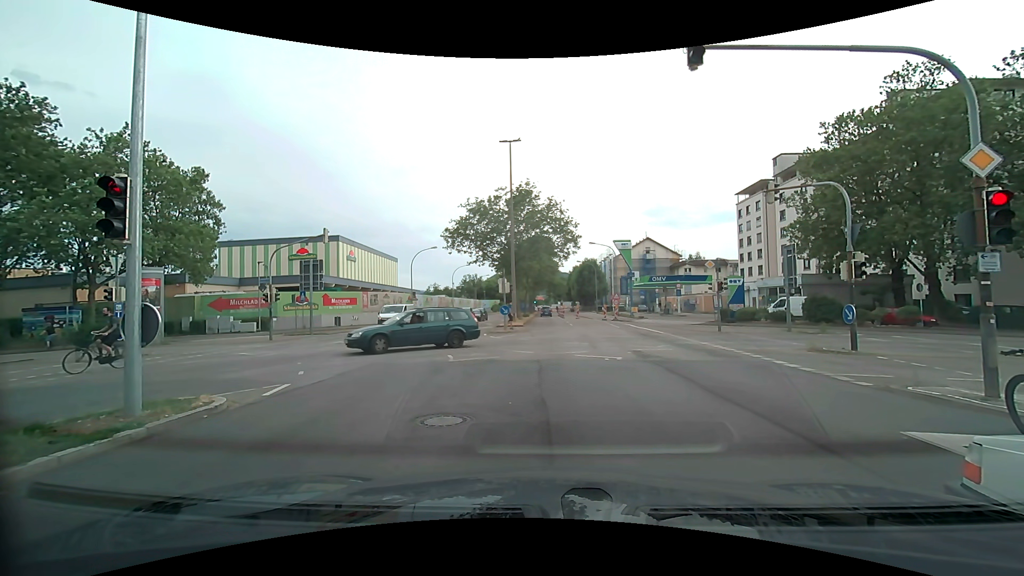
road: secondary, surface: asphalt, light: Day
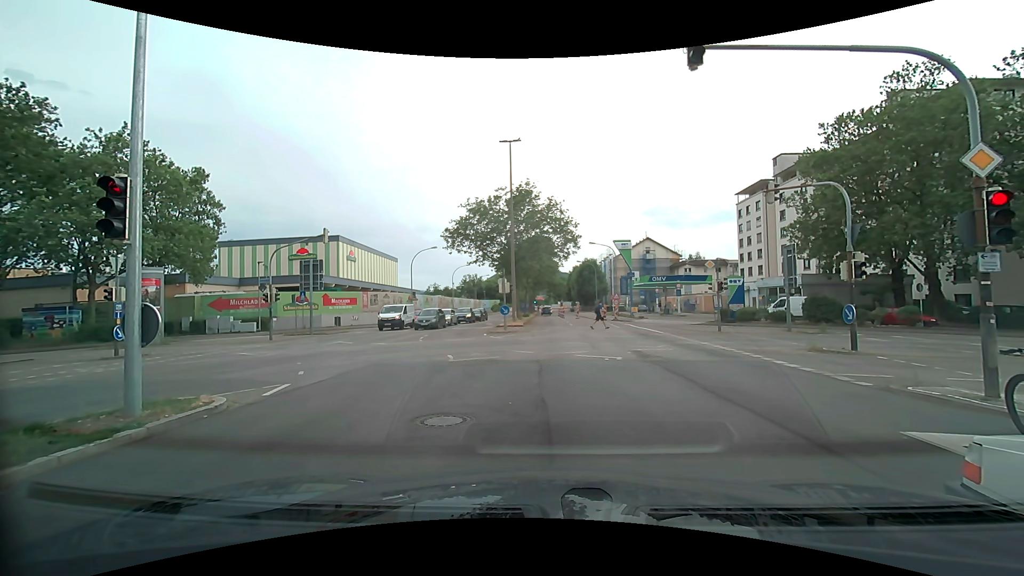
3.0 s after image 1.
(0.0, 0.0) m; 0°
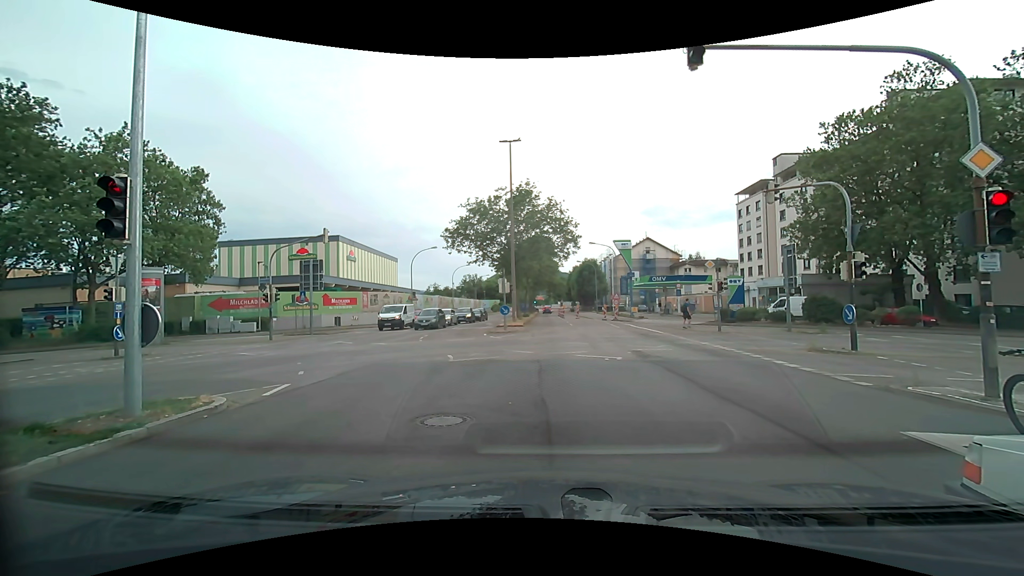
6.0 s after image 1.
(0.0, 0.0) m; 0°
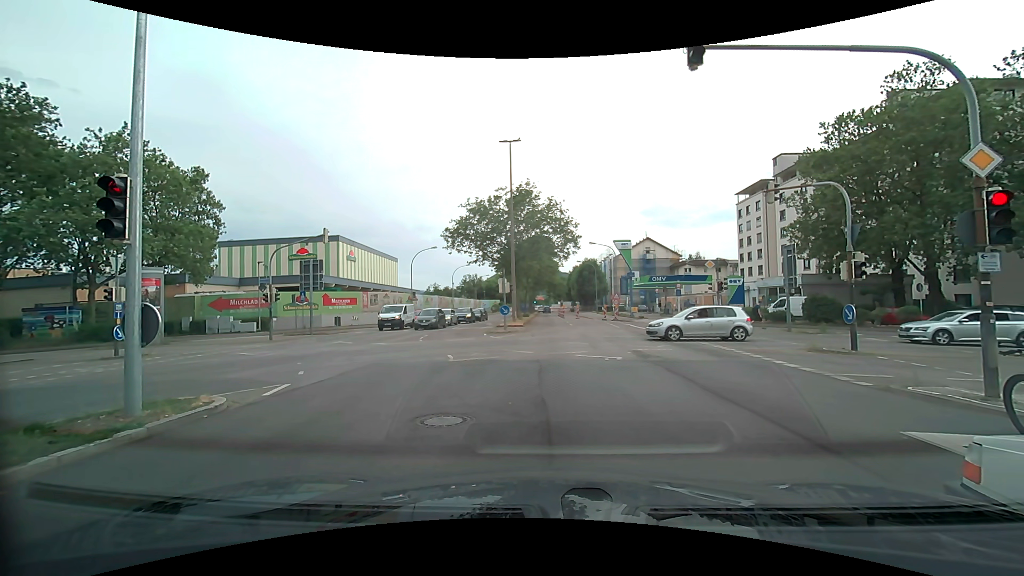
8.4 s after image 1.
(0.0, 0.0) m; 0°
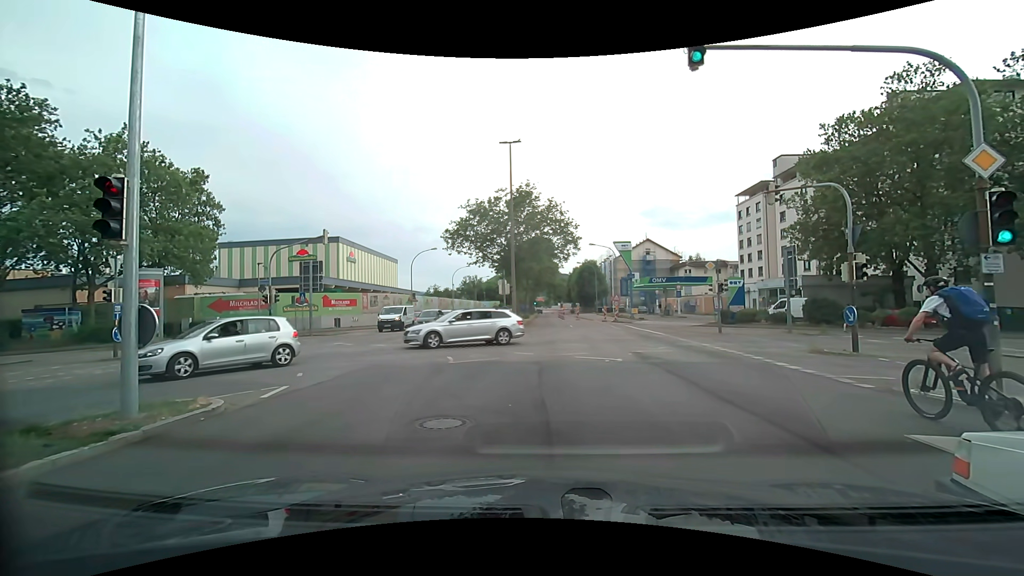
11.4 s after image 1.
(0.0, 0.0) m; 0°
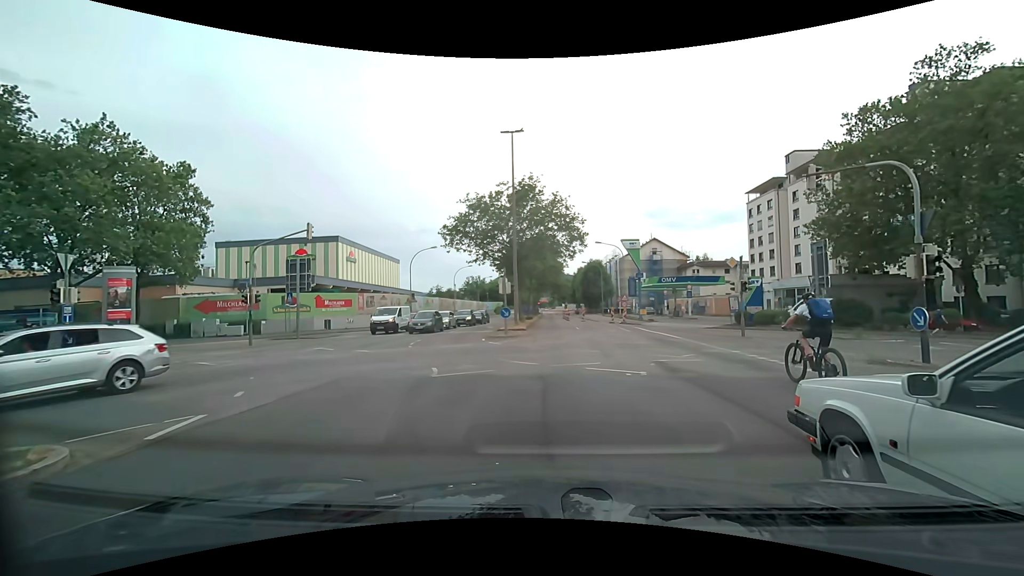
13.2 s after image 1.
(+0.1, +2.8) m; +1°
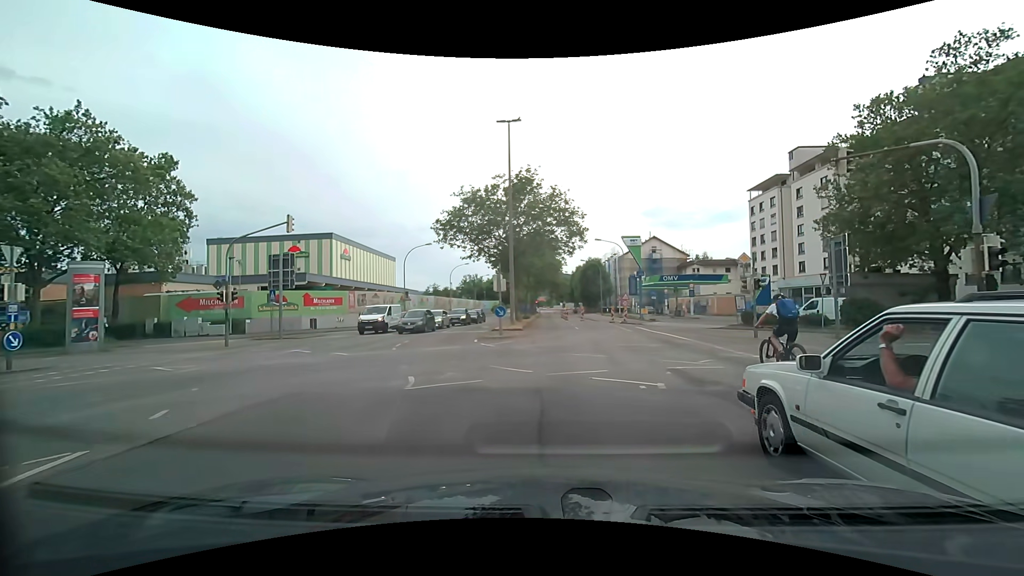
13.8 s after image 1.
(0.0, +2.0) m; -1°
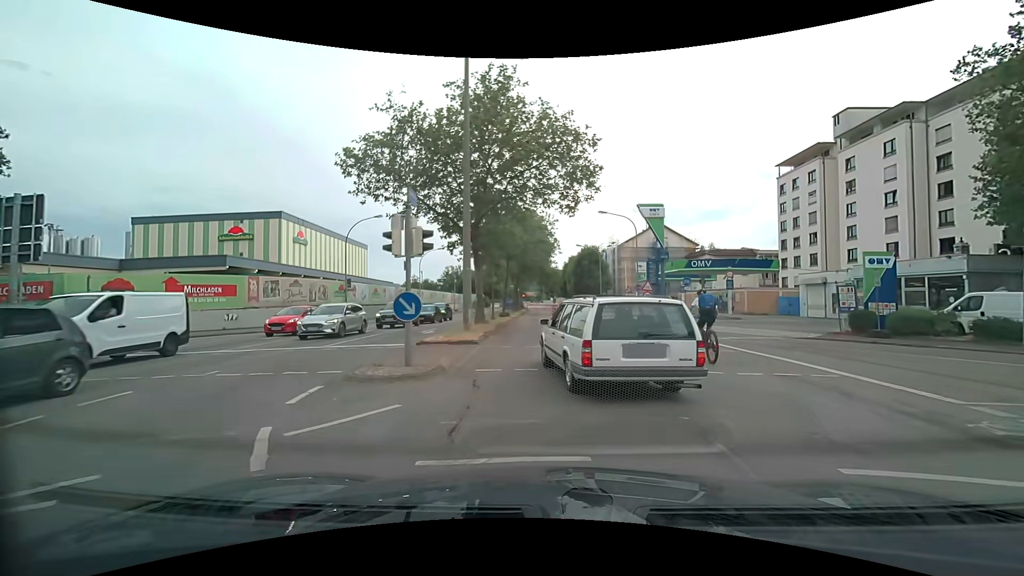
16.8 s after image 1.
(+0.4, +15.5) m; +1°
(0, +10) (0, +20) (0, +30) (-1, +40) (-1, +50) (-1, +60) (-1, +70) (-1, +80) (-1, +90) (-2, +100) m
